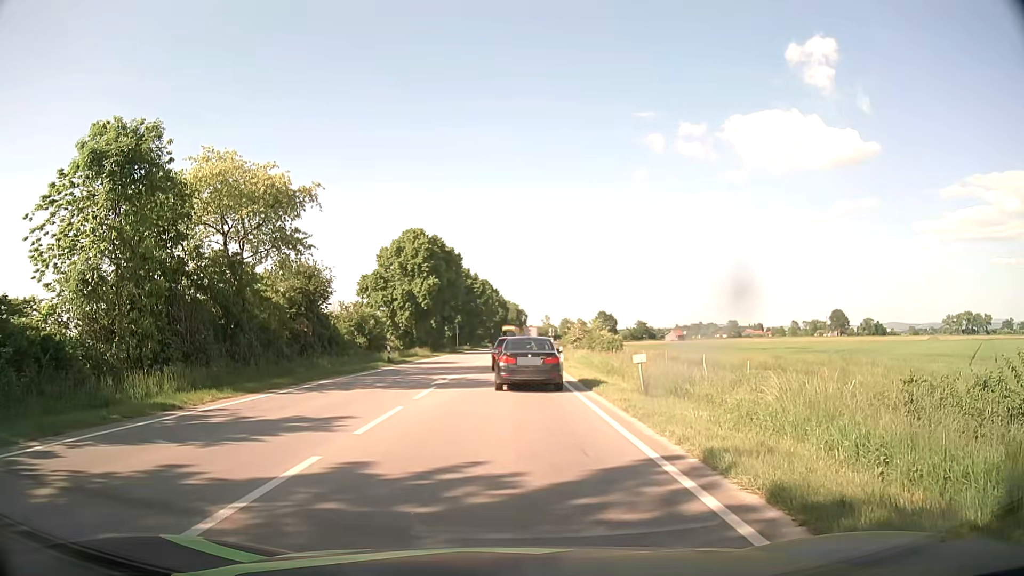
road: primary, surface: asphalt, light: Day
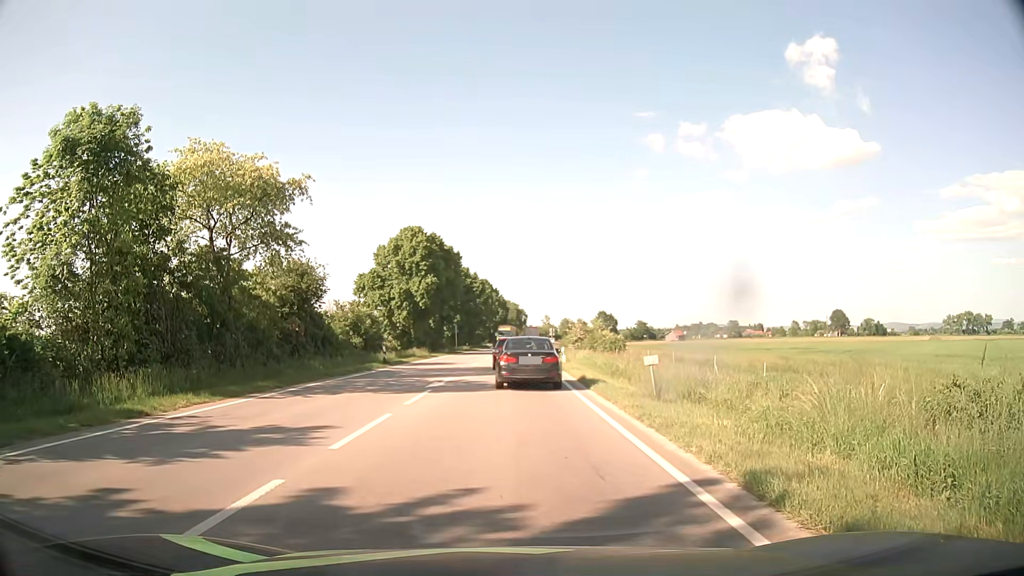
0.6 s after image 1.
(0.0, +1.3) m; 0°
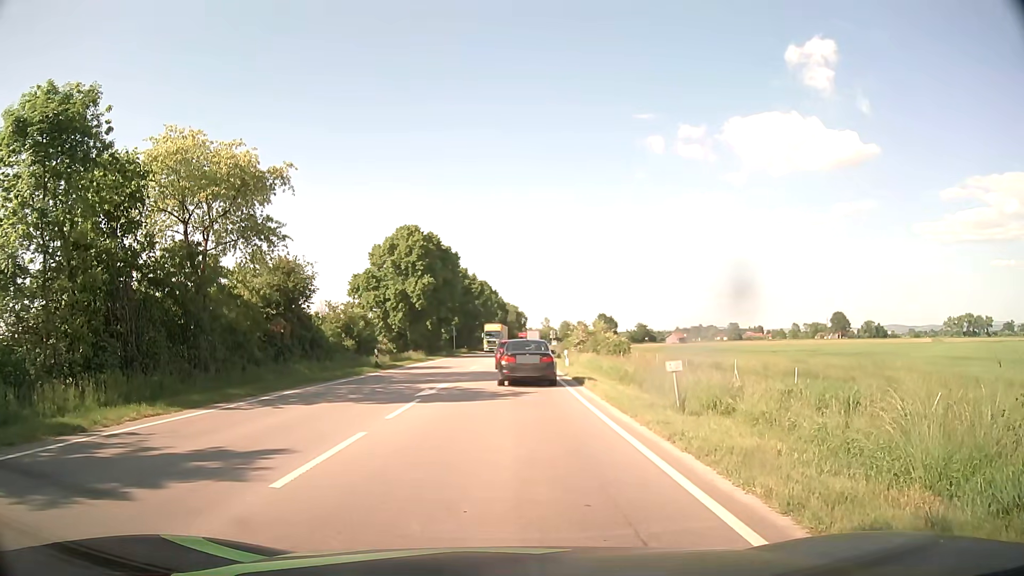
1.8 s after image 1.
(0.0, +2.2) m; +1°
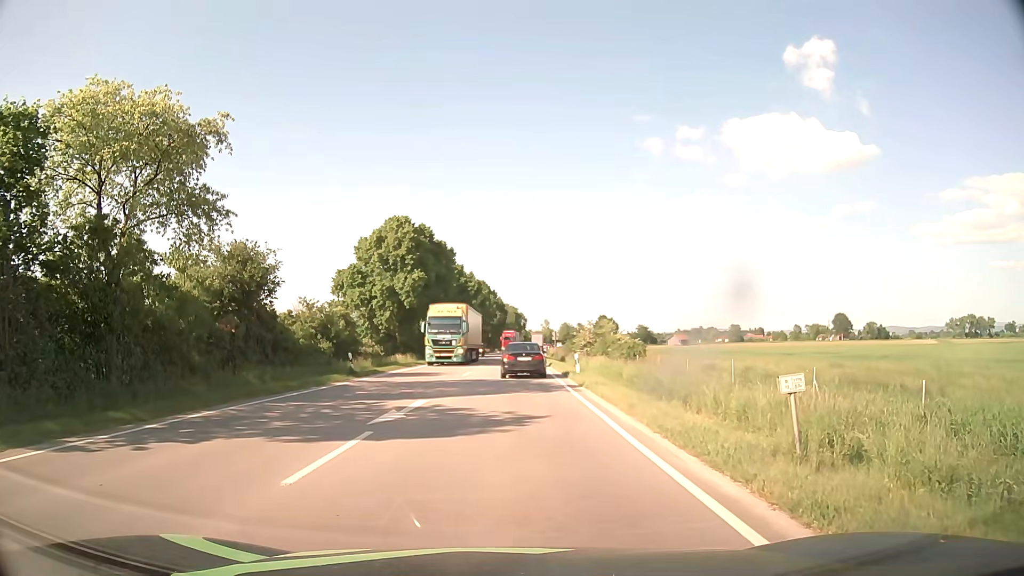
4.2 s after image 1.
(0.0, +5.9) m; +1°
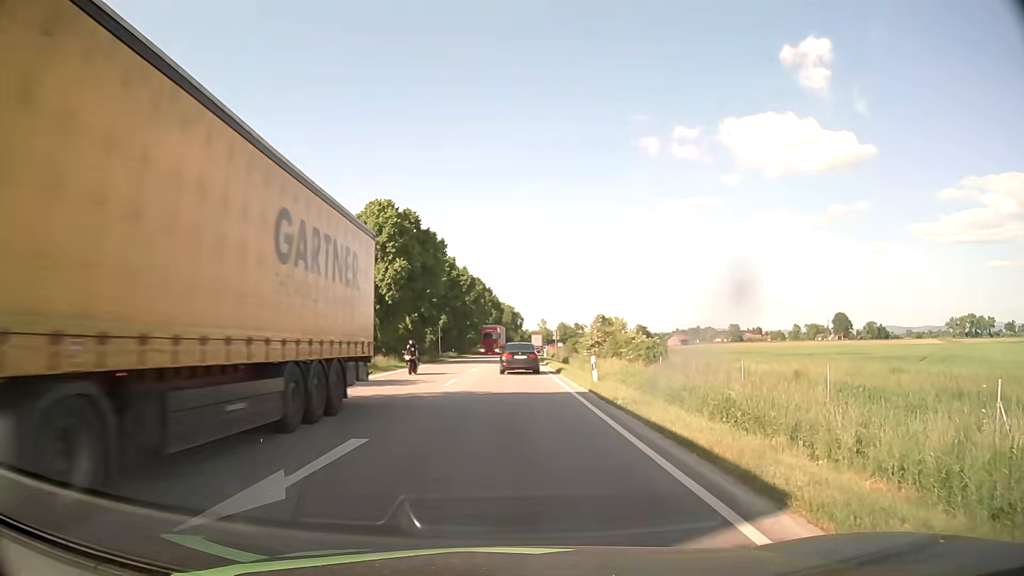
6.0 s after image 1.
(0.0, +7.0) m; 0°
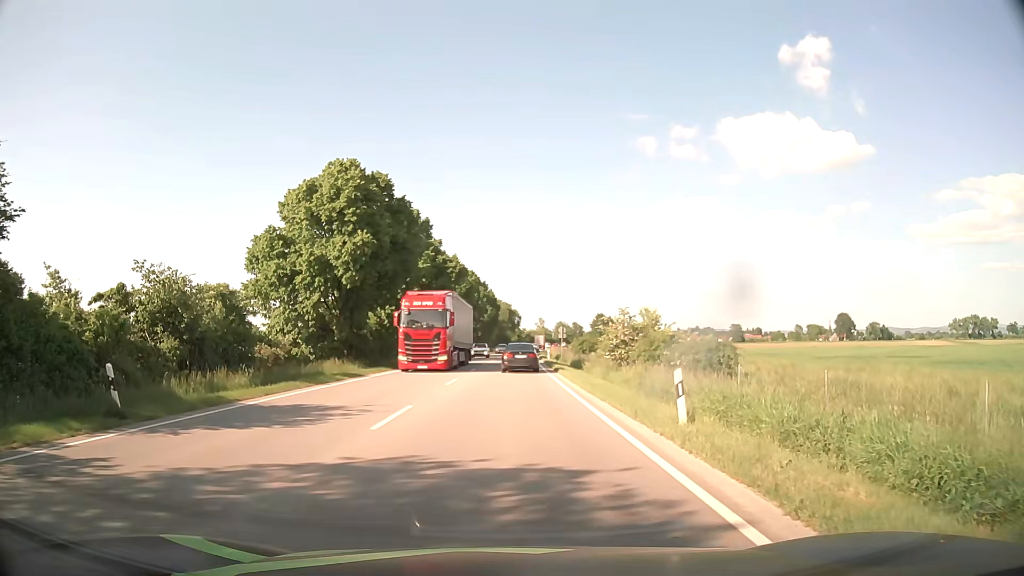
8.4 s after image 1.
(0.0, +11.7) m; 0°
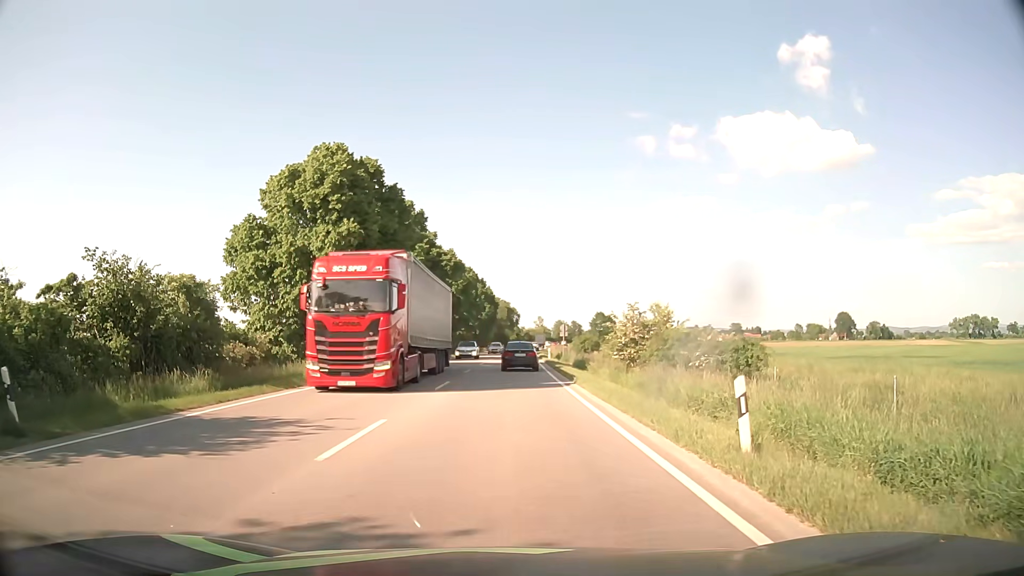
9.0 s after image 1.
(0.0, +3.0) m; +1°
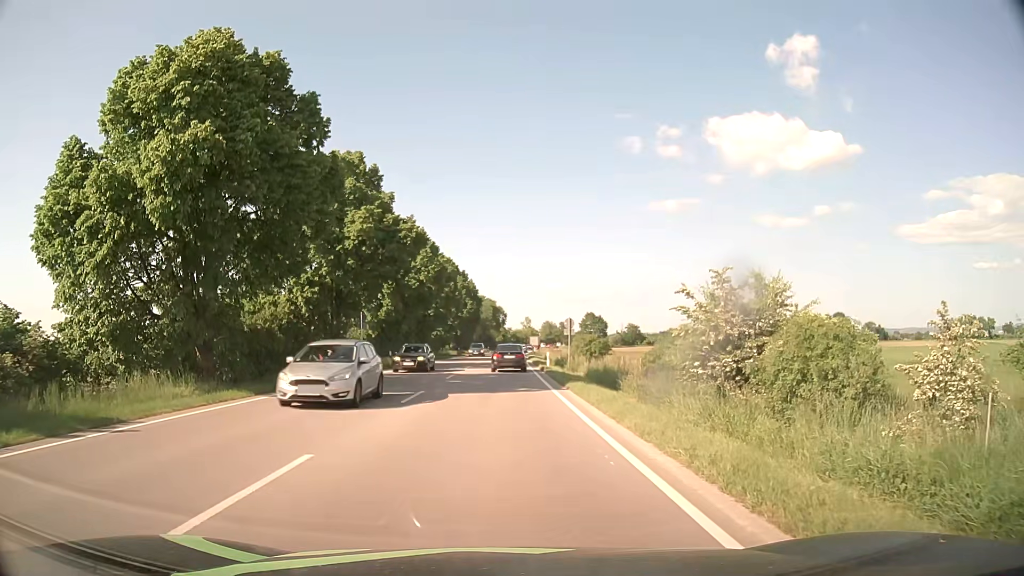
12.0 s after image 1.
(+0.1, +15.7) m; +1°
(0, +10) (0, +20) (0, +30) (0, +40) (0, +50) (0, +60) (0, +70) (0, +80) (+1, +90) (+1, +100) m
